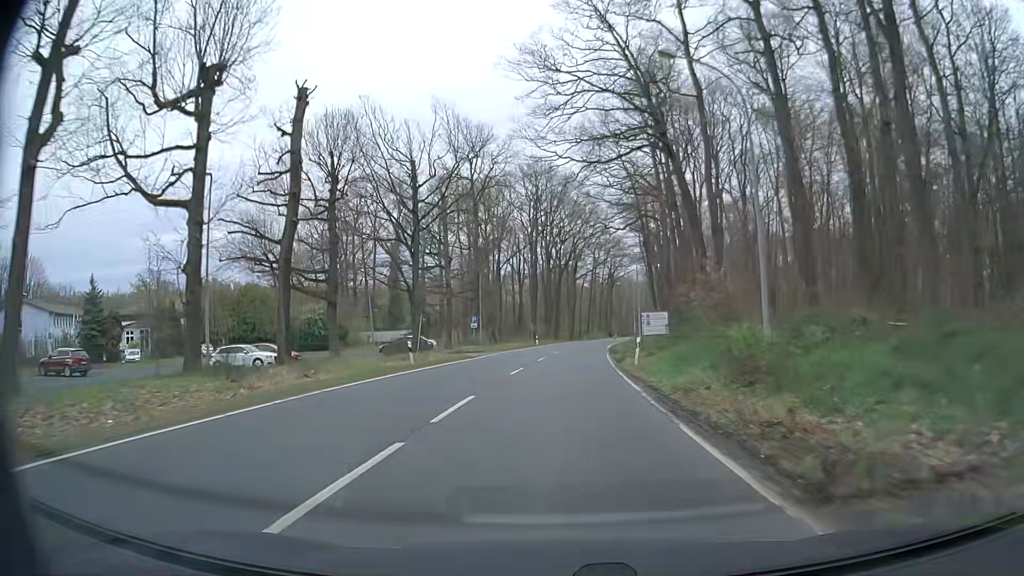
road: secondary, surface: asphalt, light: Day
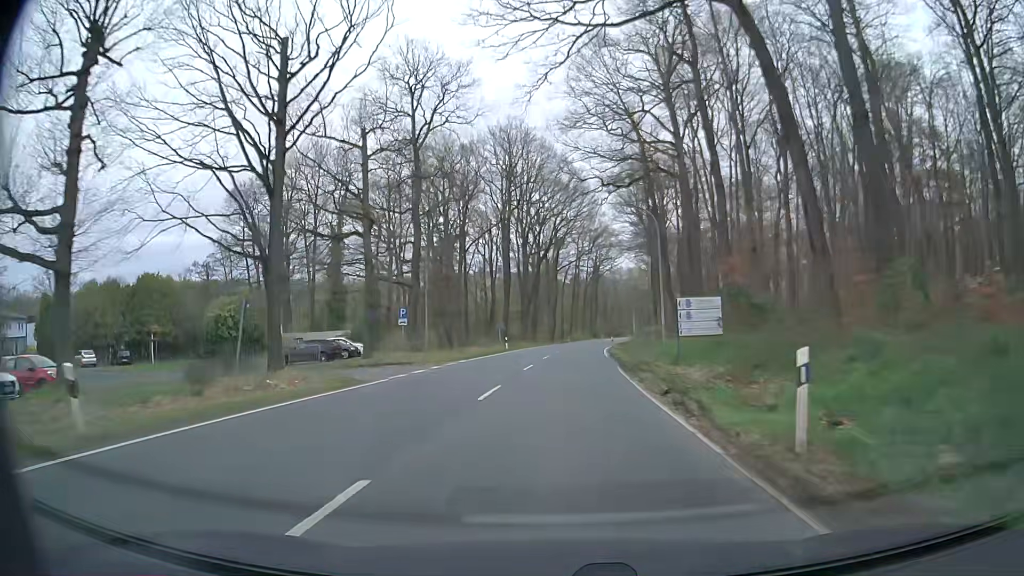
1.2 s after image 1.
(+0.3, +20.1) m; +2°
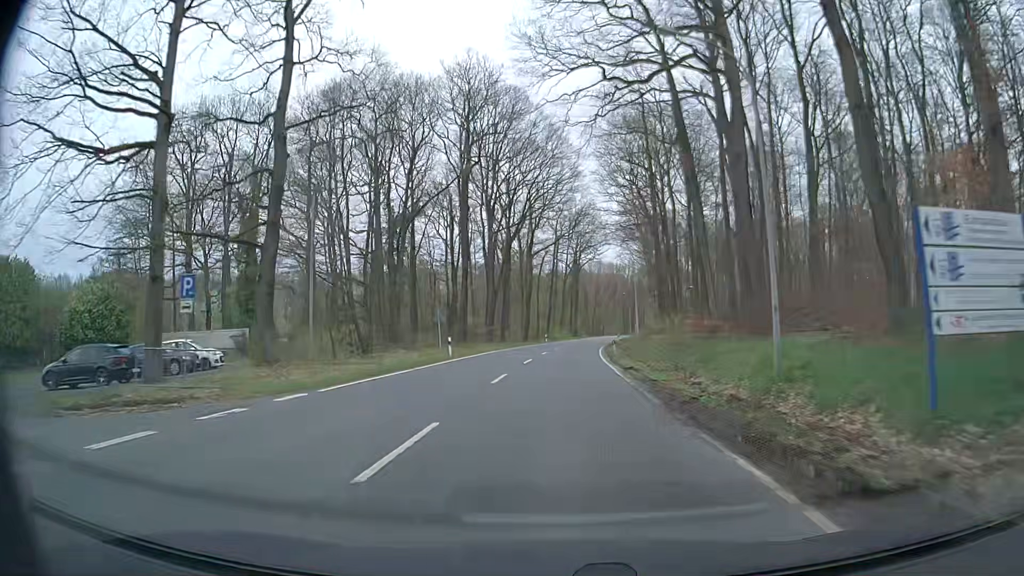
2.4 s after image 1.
(+0.3, +20.2) m; +2°
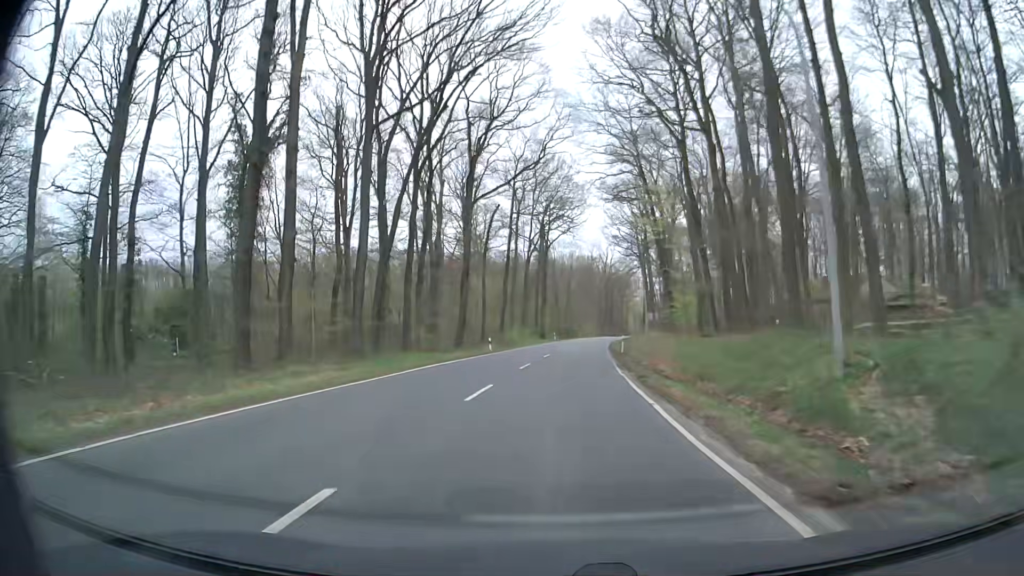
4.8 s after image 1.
(+0.9, +40.3) m; +2°
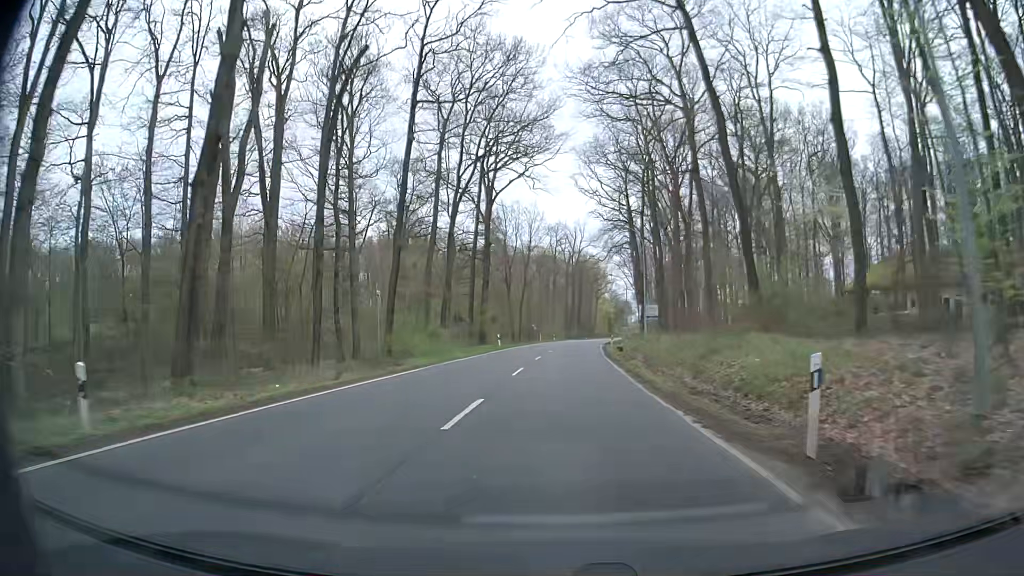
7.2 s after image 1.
(+1.3, +40.1) m; +3°
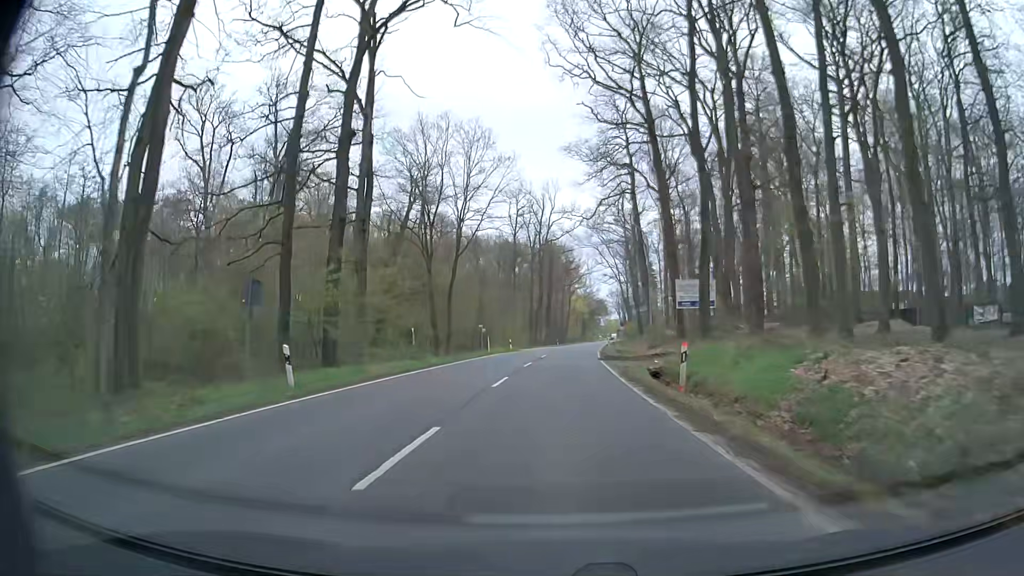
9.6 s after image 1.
(+1.6, +39.7) m; +3°
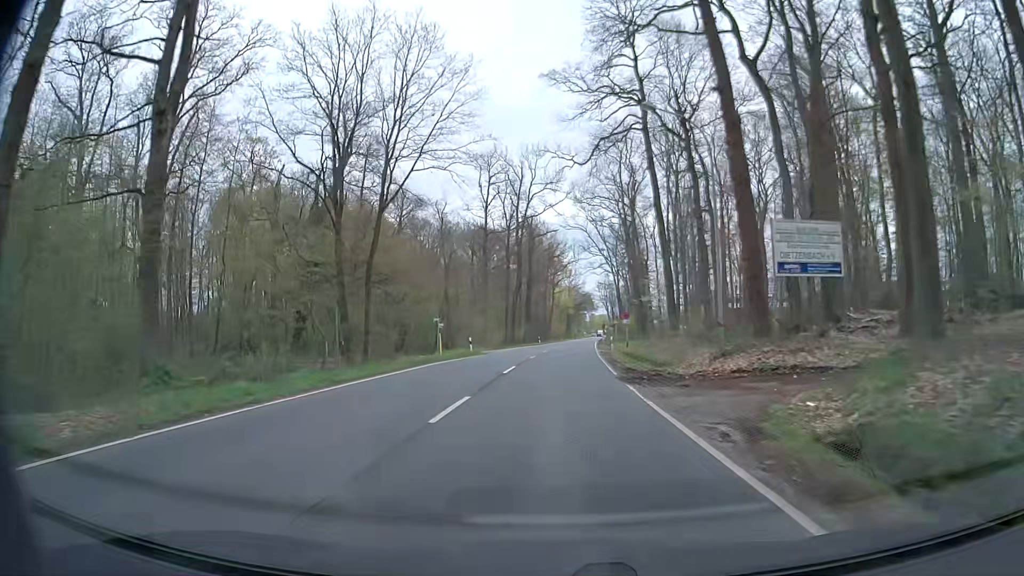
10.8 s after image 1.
(+0.2, +19.7) m; +1°
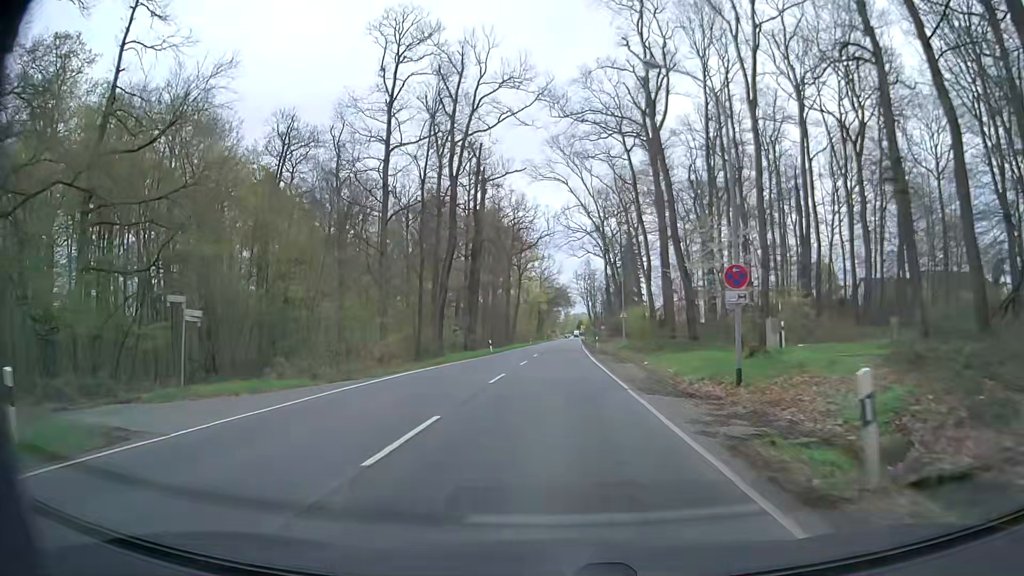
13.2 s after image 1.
(+1.2, +39.2) m; +2°
(0, +10) (0, +20) (0, +30) (+1, +40) (+1, +50) (+1, +60) (+2, +70) (+2, +80) (+2, +90) (+3, +100) m
